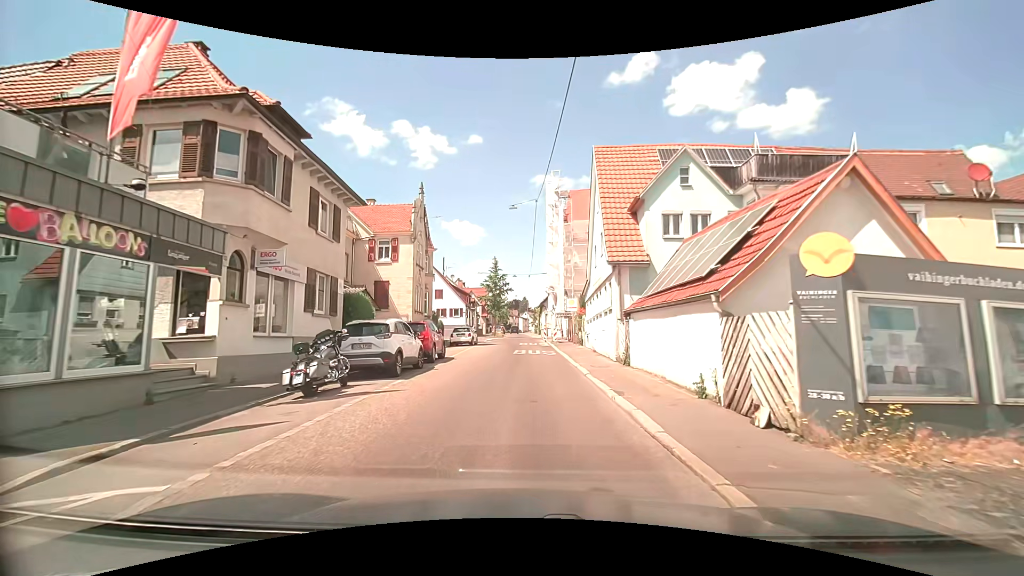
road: tertiary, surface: asphalt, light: Day
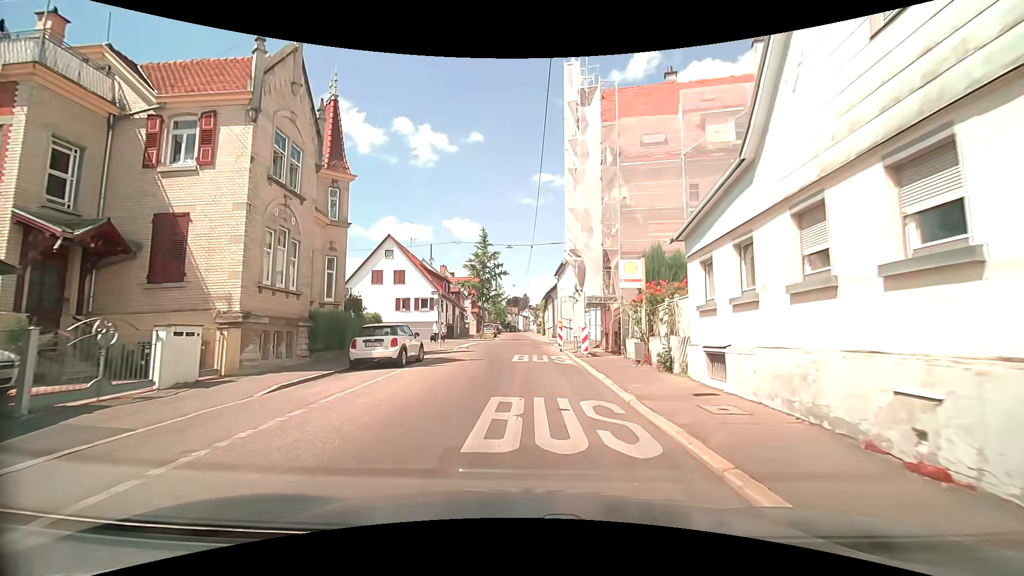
(+0.3, +20.7) m; 0°
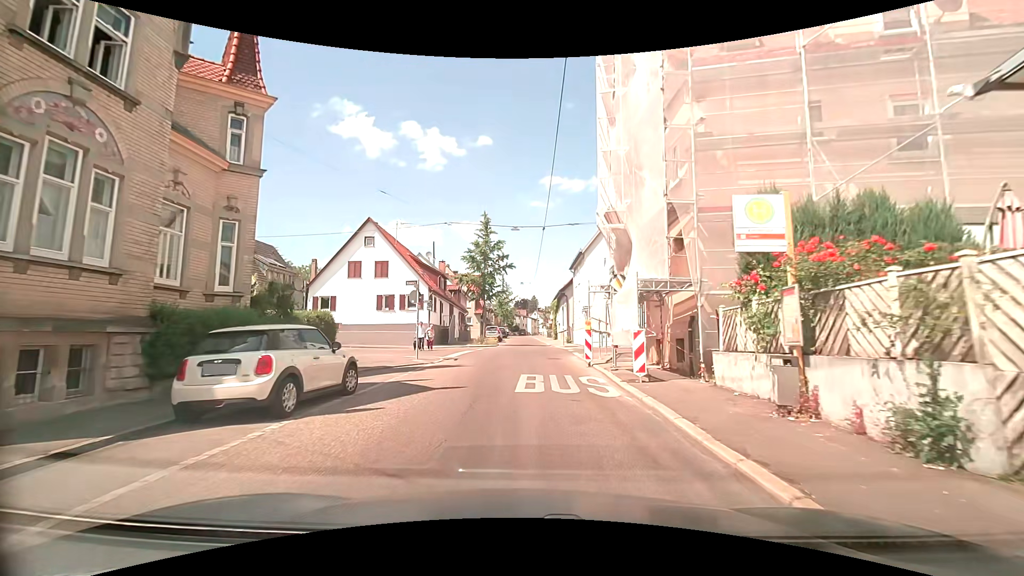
(-0.1, +8.3) m; -1°
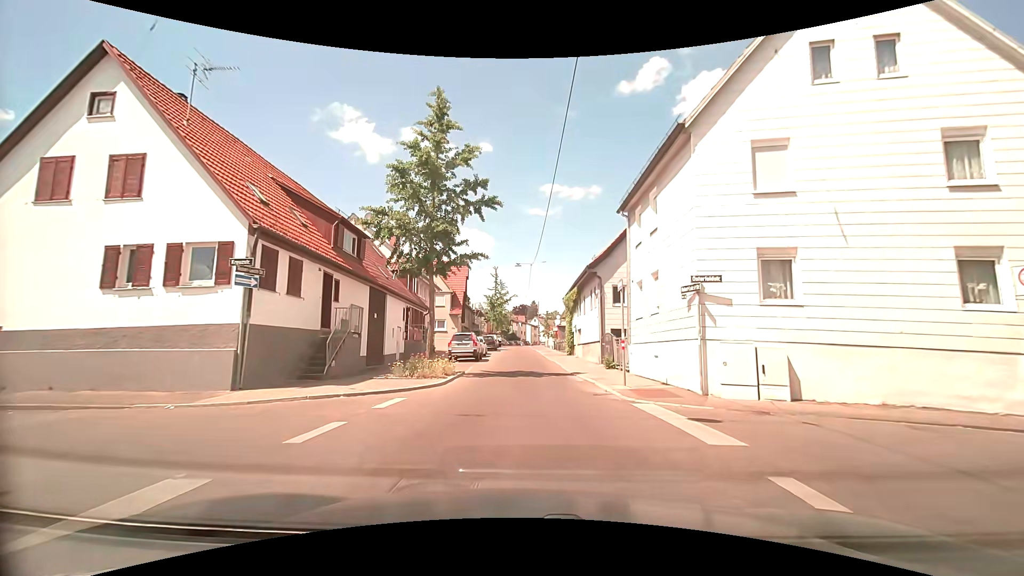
(+0.3, +24.0) m; 0°
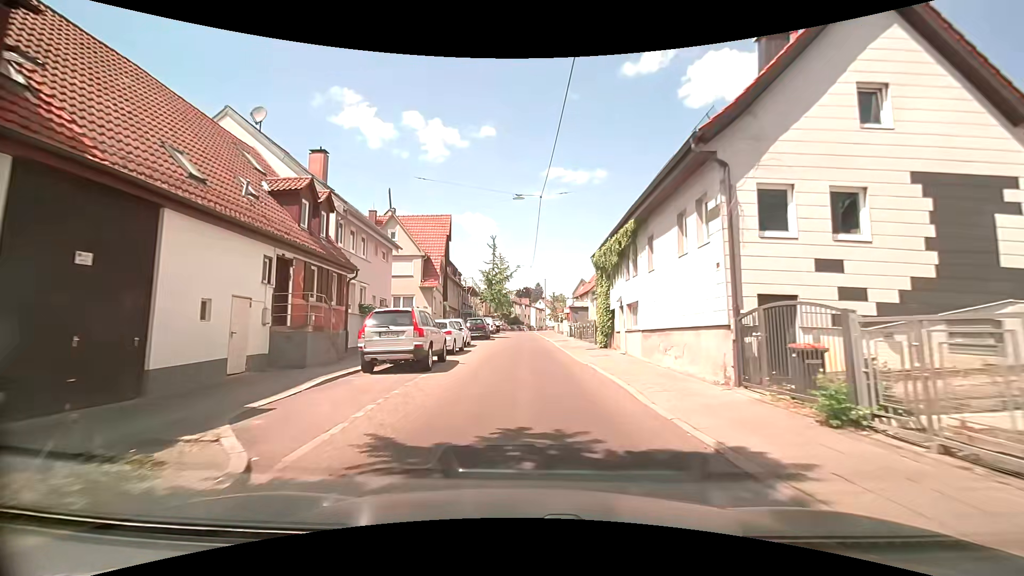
(+0.1, +16.7) m; 0°
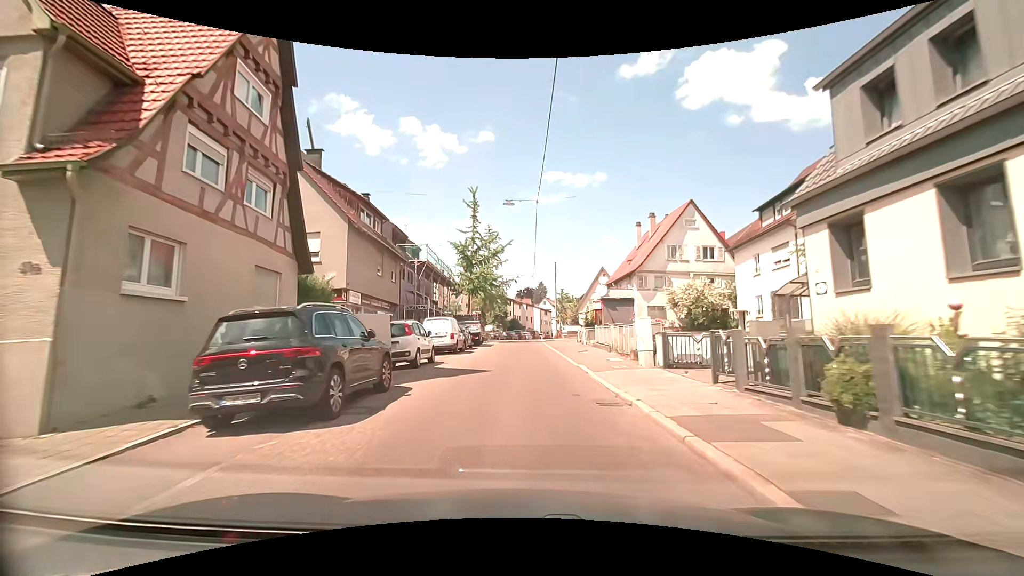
(0.0, +29.3) m; 0°
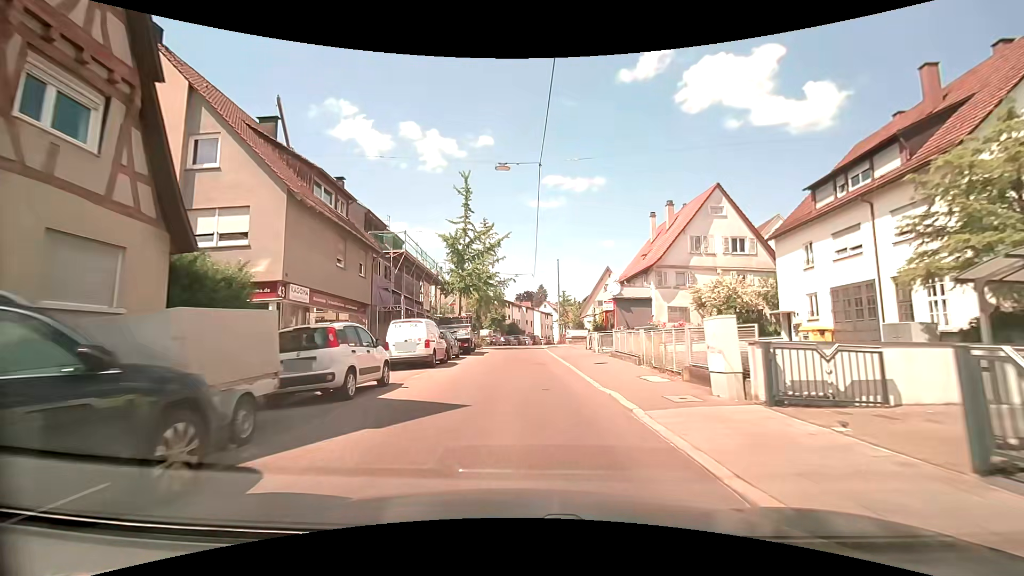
(0.0, +6.0) m; 0°
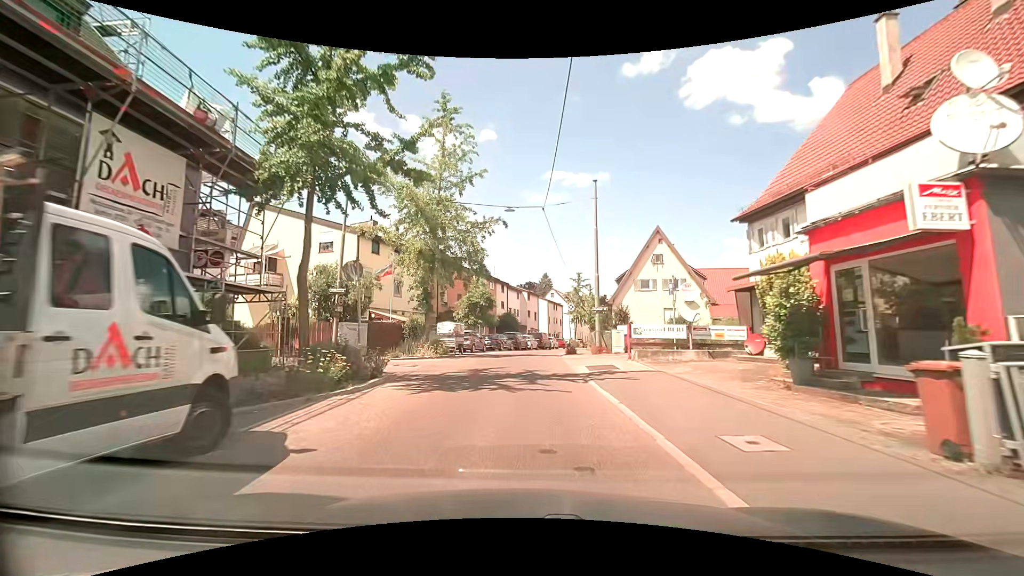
(-0.4, +28.6) m; -1°
(0, +10) (0, +20) (0, +30) (+2, +40) (+4, +50) (+6, +59) (+9, +69) (+12, +79) (+15, +88) (+17, +98) m
